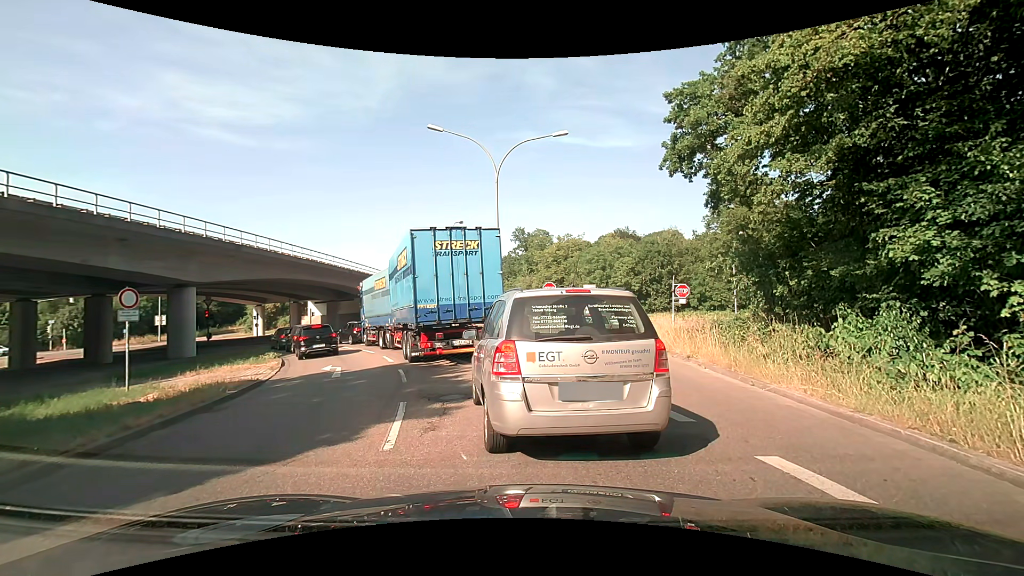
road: trunk_link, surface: asphalt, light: Day
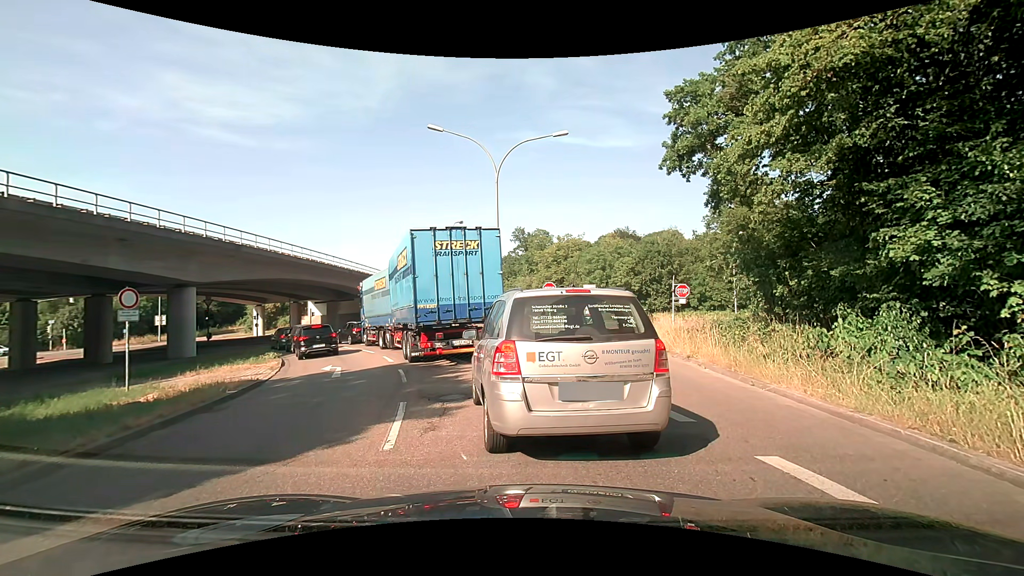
(0.0, 0.0) m; 0°
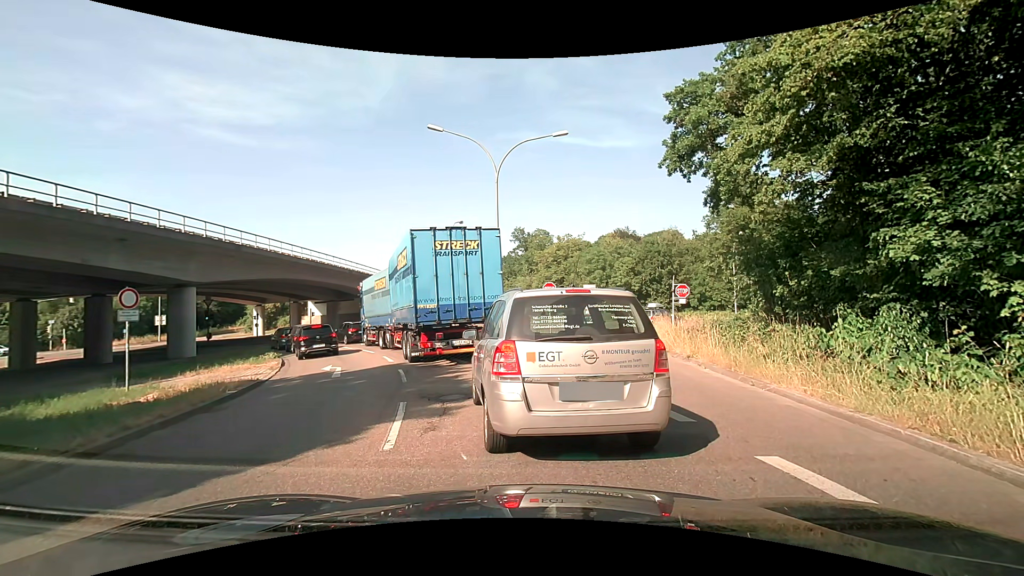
(0.0, 0.0) m; 0°
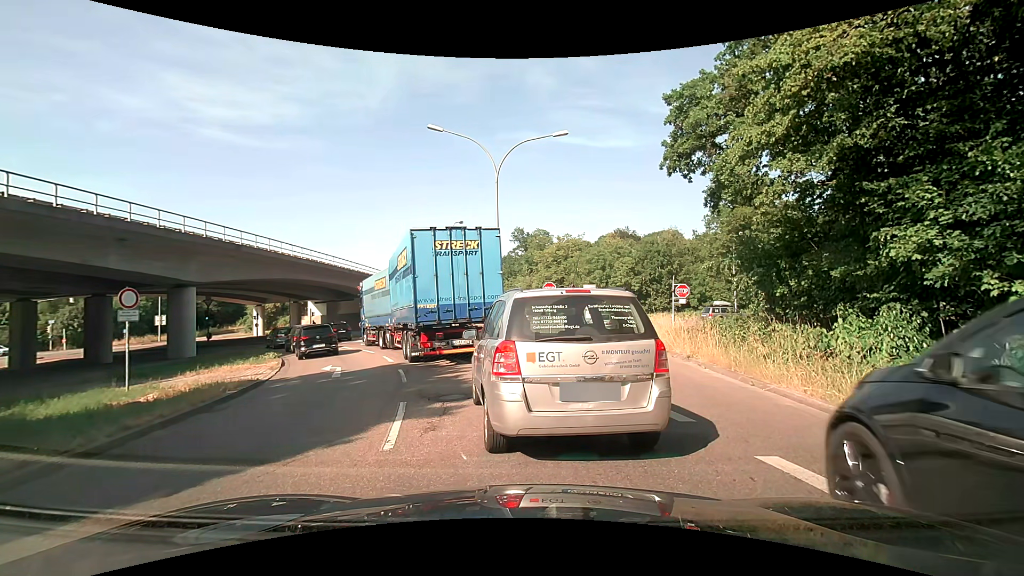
(0.0, 0.0) m; 0°
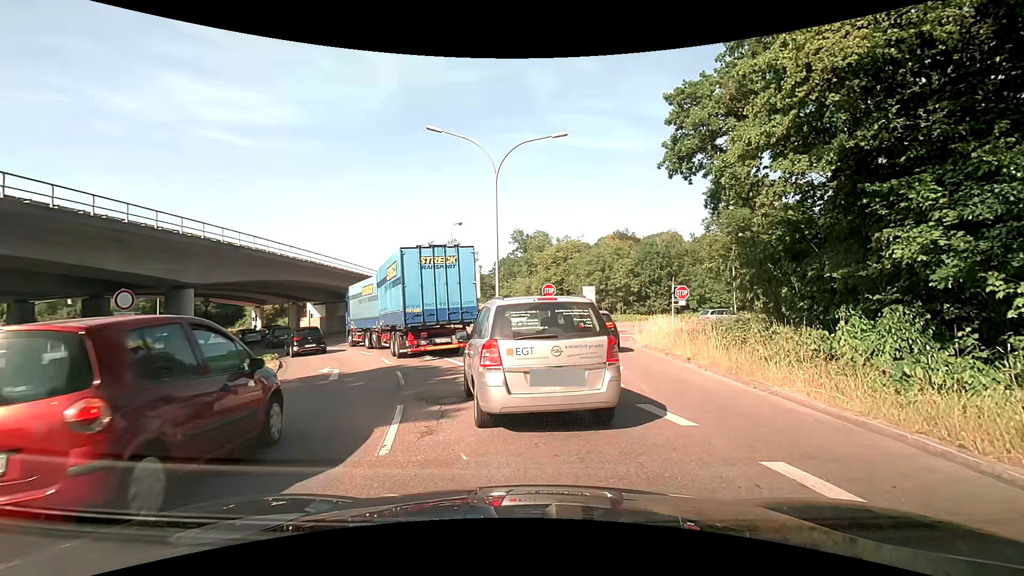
(0.0, +0.1) m; 0°
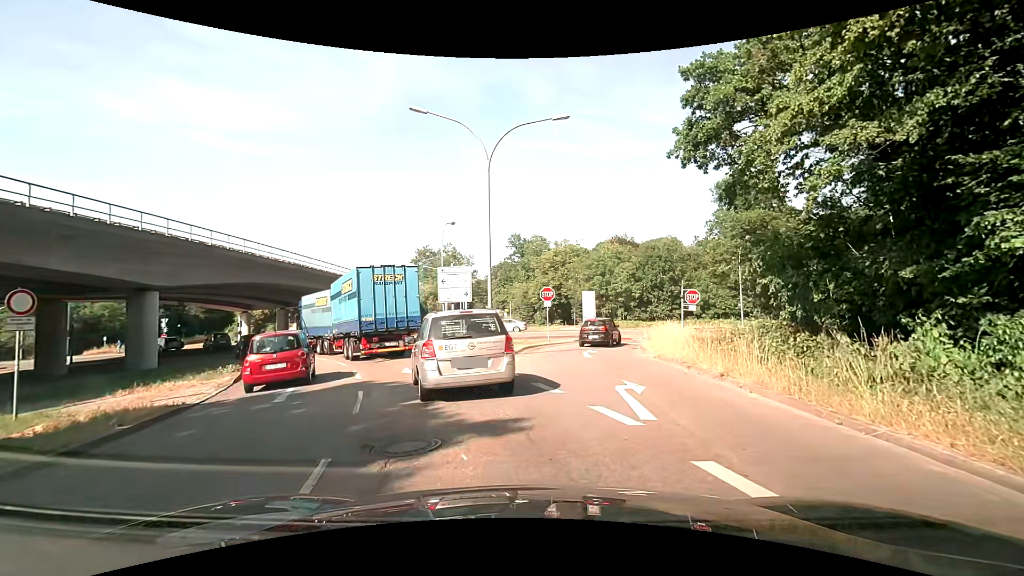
(0.0, +3.1) m; 0°
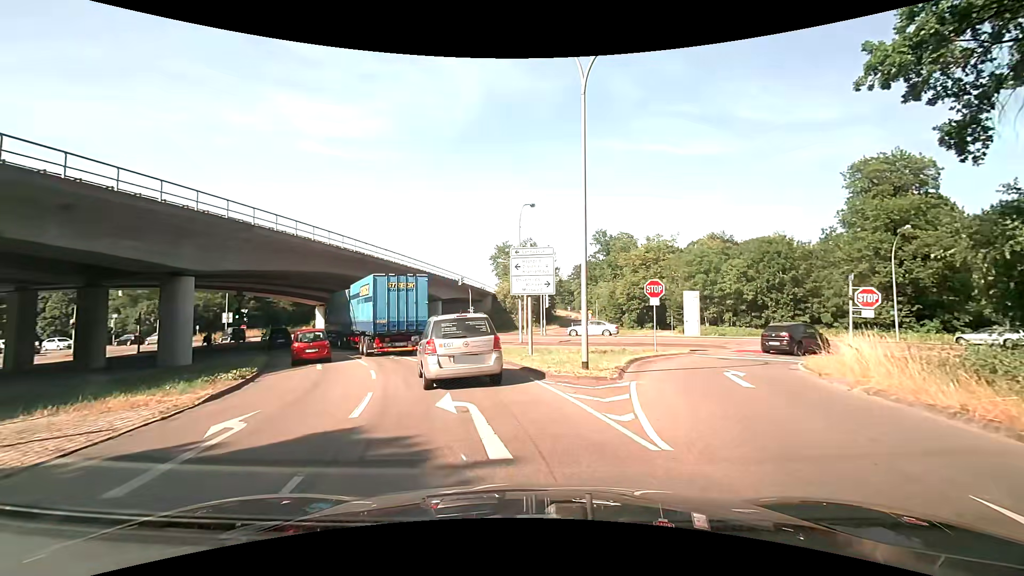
(-0.7, +7.0) m; -9°
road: secondary_link
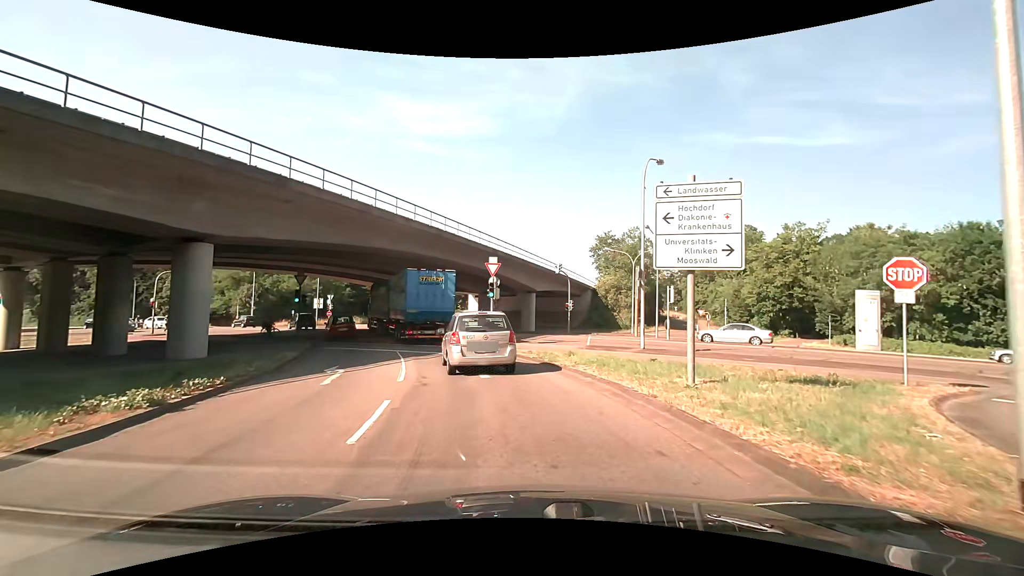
(-1.0, +8.7) m; -12°
(-1, +10) (-3, +20) (-6, +29) (-9, +39) (-14, +47) (-20, +55) (-28, +62) (-36, +67) (-45, +71) (-54, +76) m
